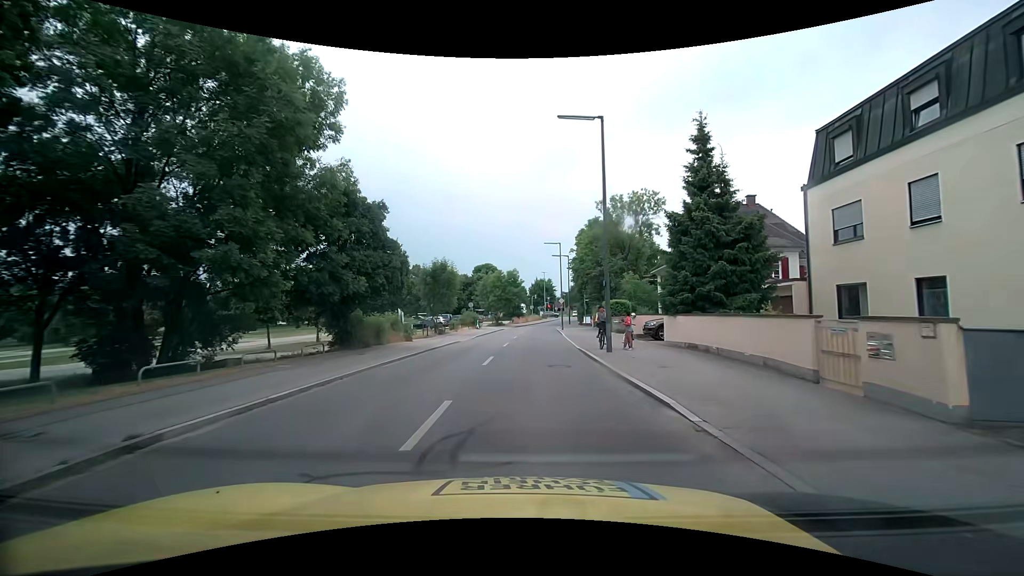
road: tertiary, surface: asphalt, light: Day
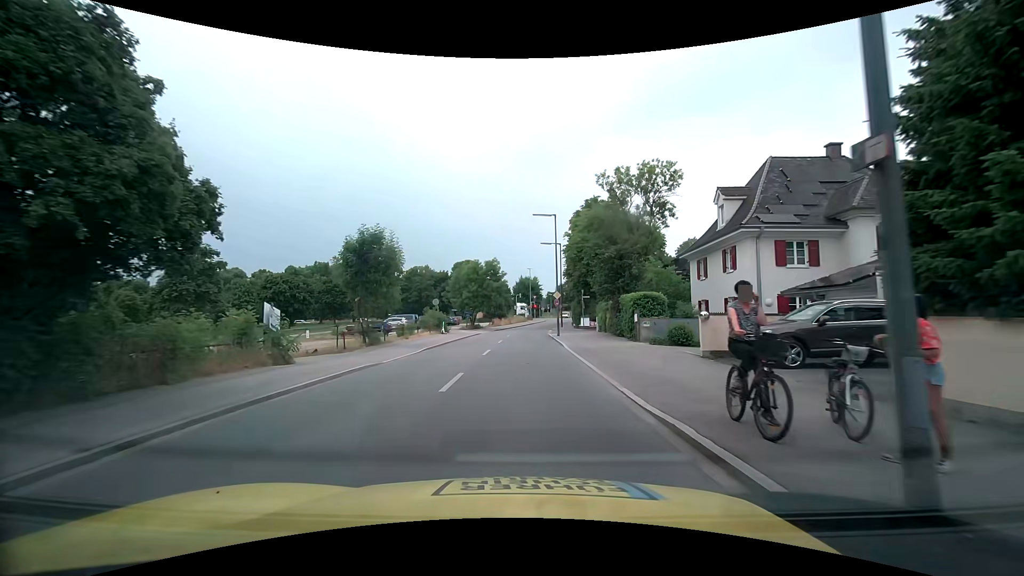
(+0.2, +14.1) m; +2°
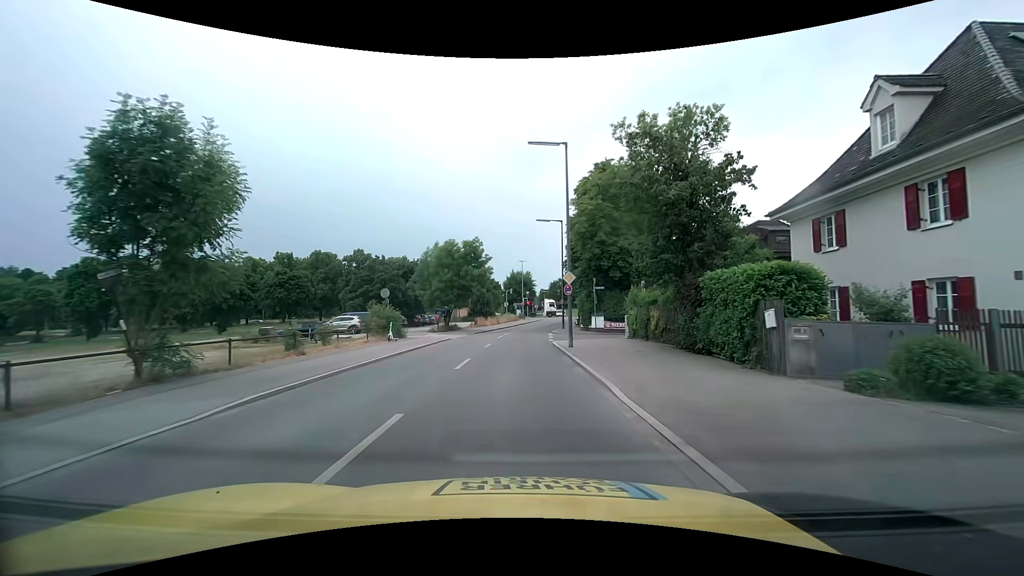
(+0.1, +14.3) m; +1°
